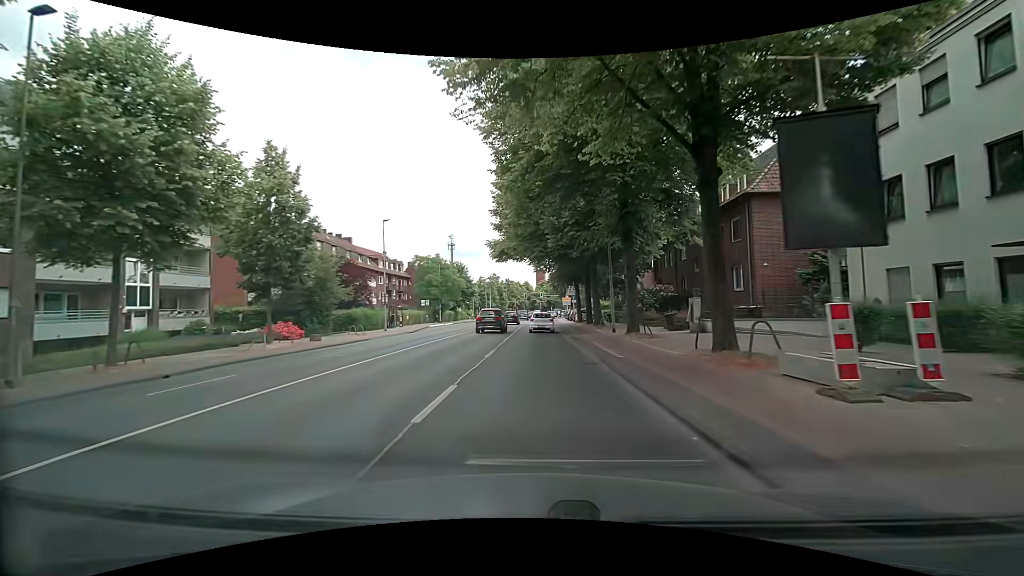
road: secondary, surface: asphalt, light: Day
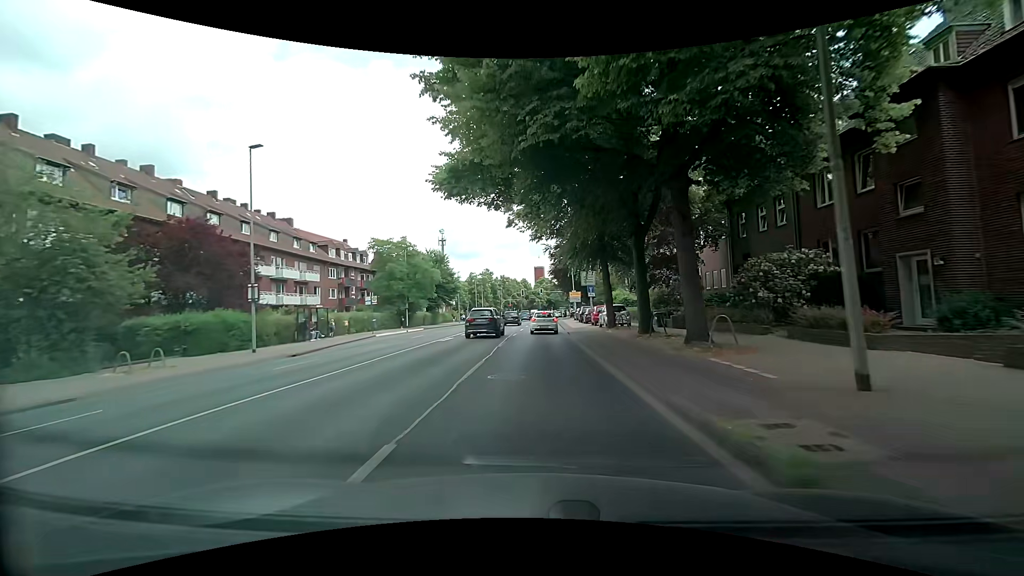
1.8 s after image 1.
(-0.4, +21.5) m; -2°
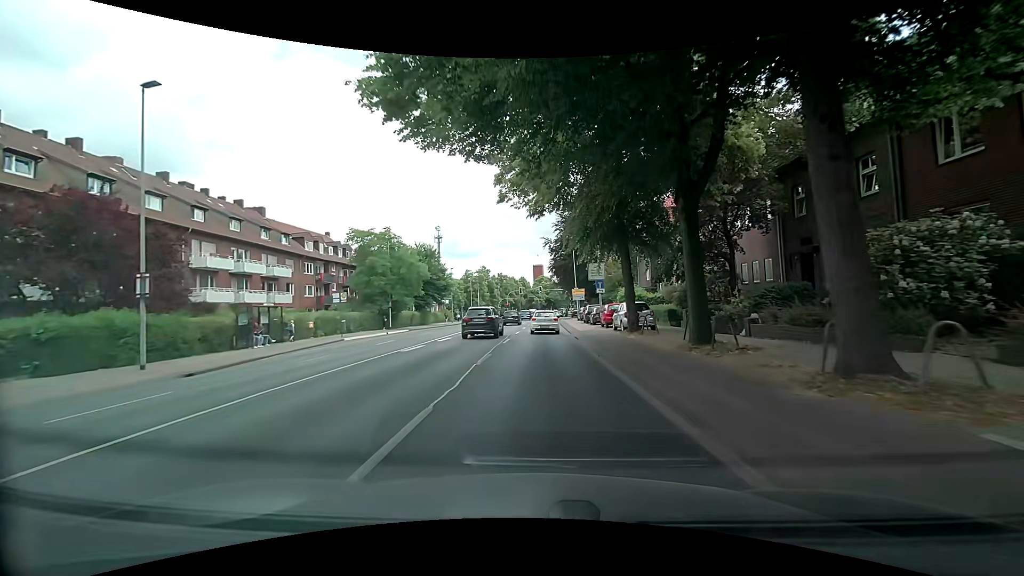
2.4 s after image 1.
(+0.1, +6.9) m; +1°
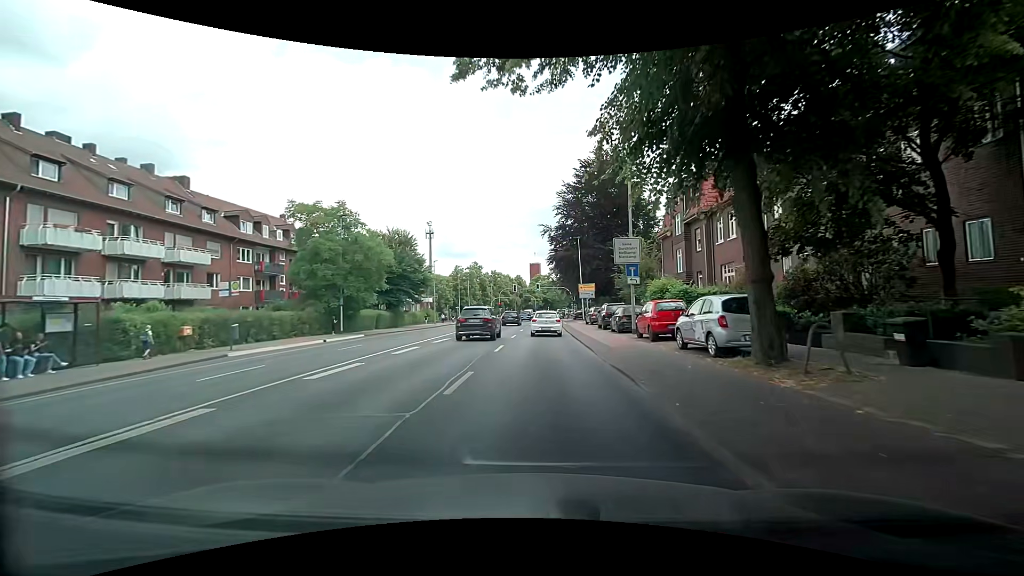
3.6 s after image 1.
(+0.1, +13.3) m; +1°
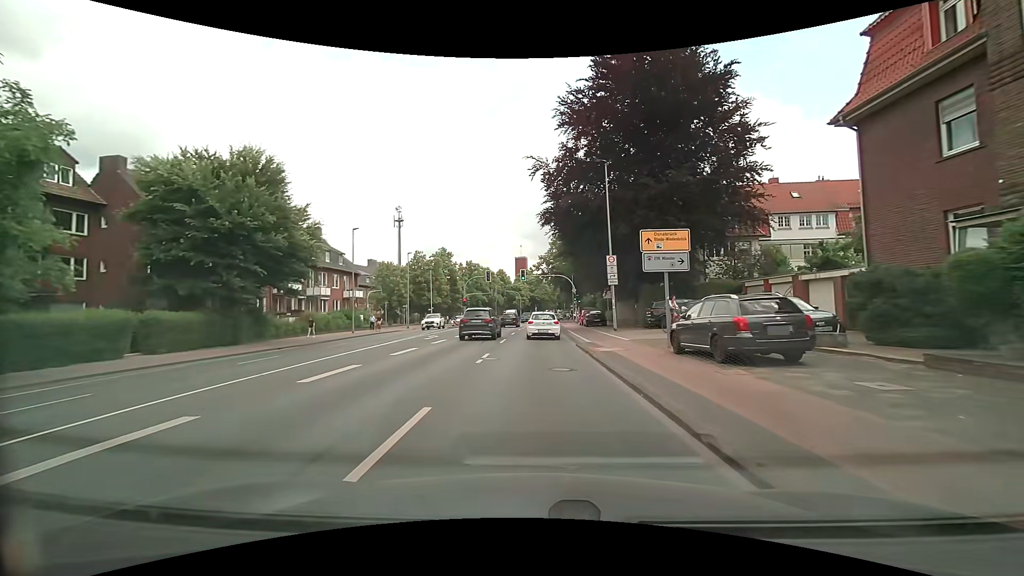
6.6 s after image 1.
(+0.4, +31.6) m; +1°
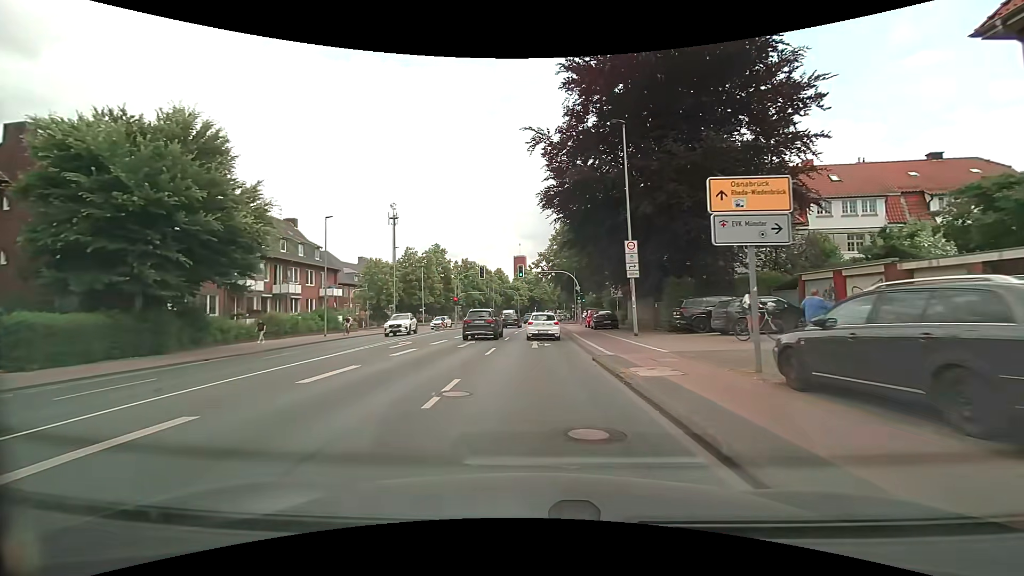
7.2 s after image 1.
(0.0, +6.3) m; 0°
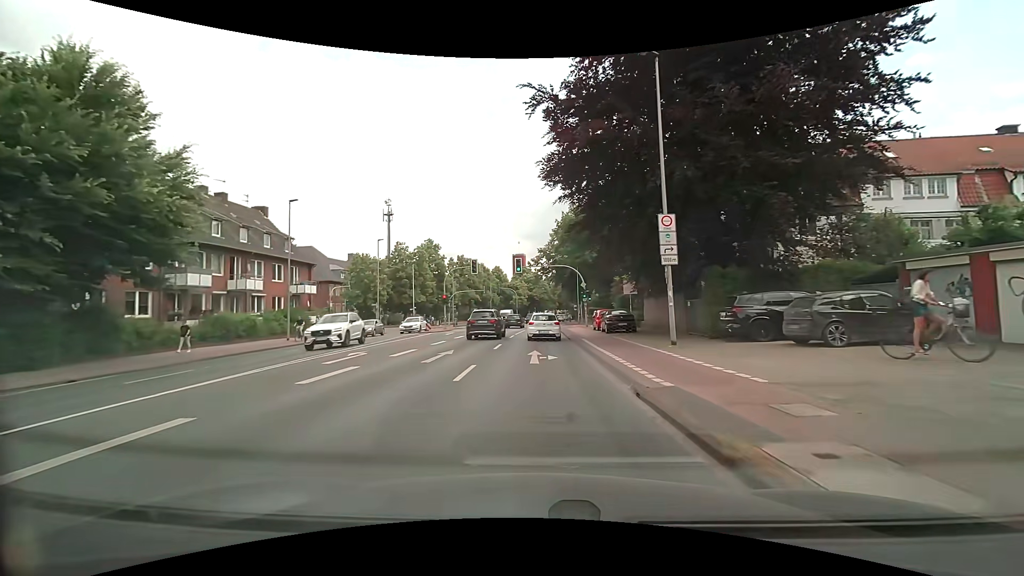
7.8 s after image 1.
(0.0, +6.4) m; 0°
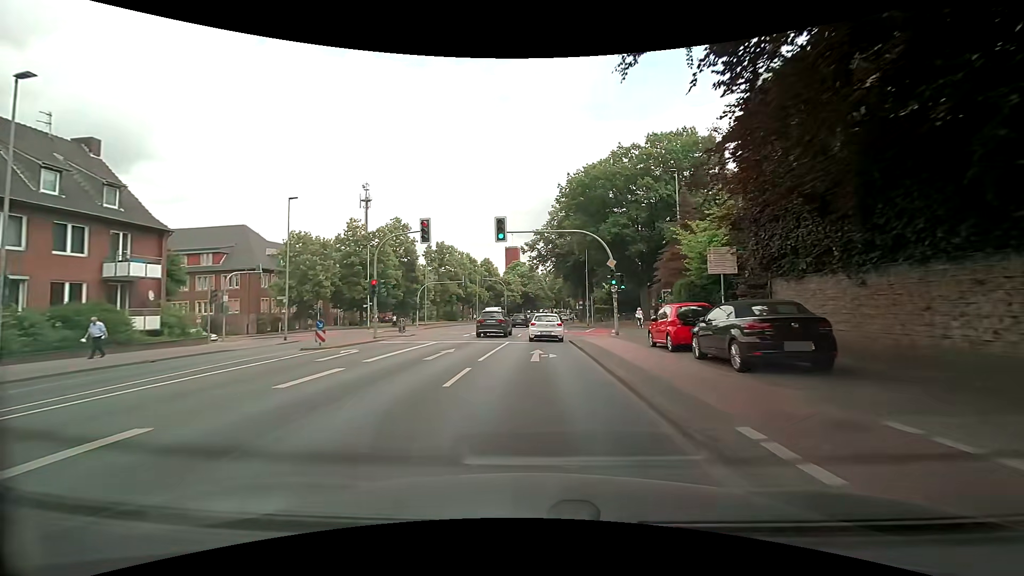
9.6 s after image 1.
(+0.1, +19.6) m; 0°
